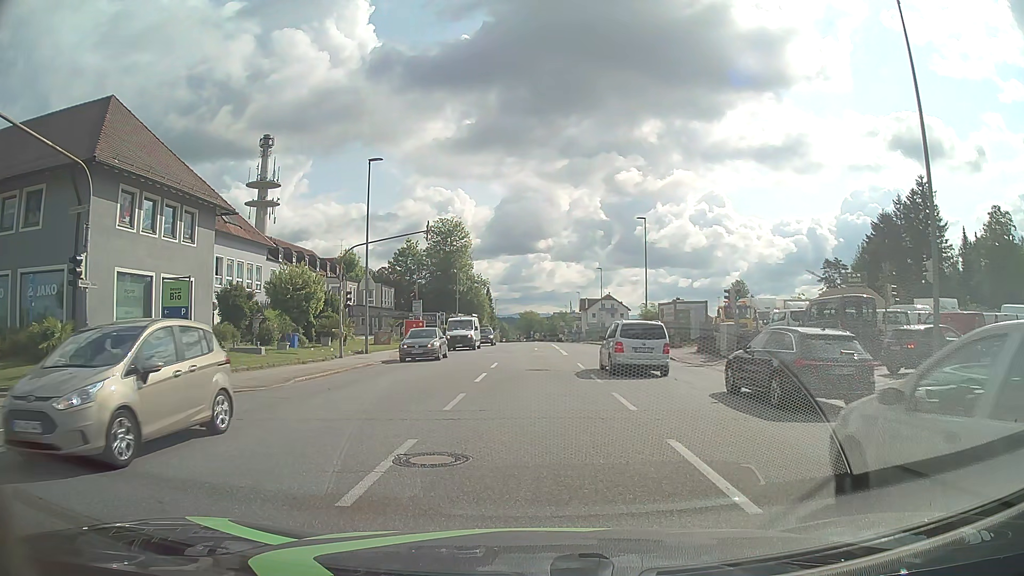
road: tertiary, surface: asphalt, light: Day
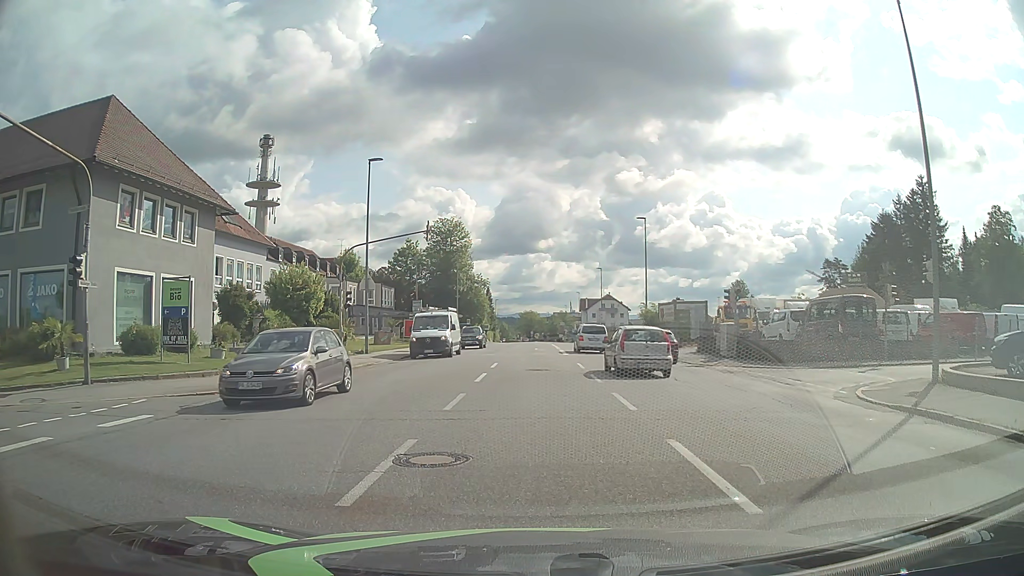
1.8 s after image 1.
(0.0, 0.0) m; 0°
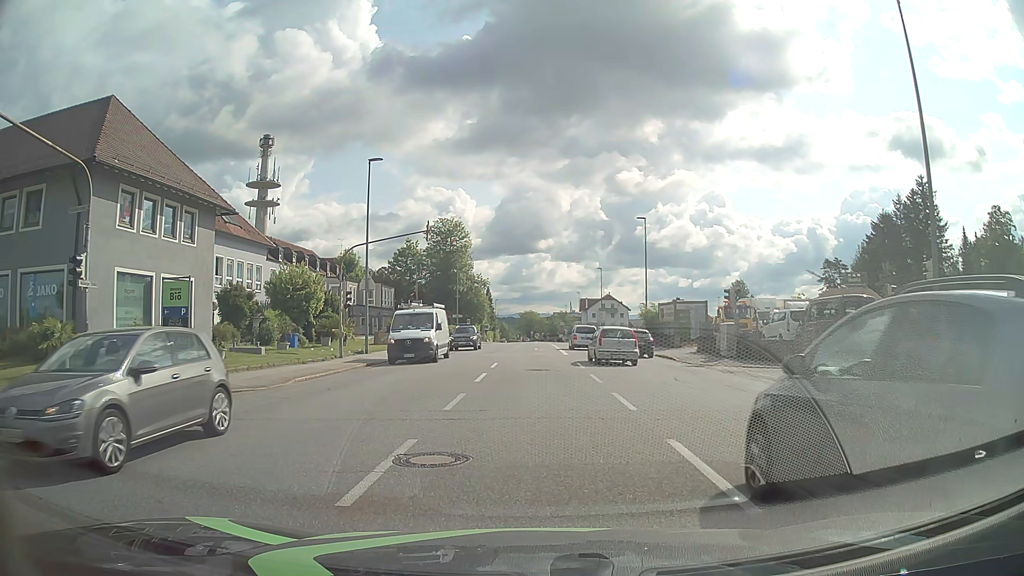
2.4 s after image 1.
(0.0, 0.0) m; 0°
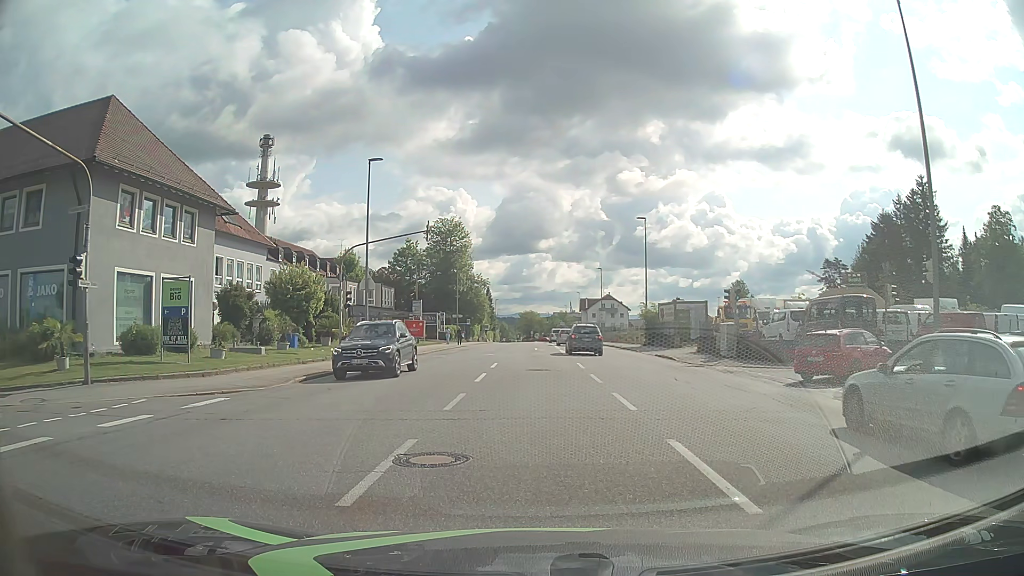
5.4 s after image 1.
(0.0, 0.0) m; 0°
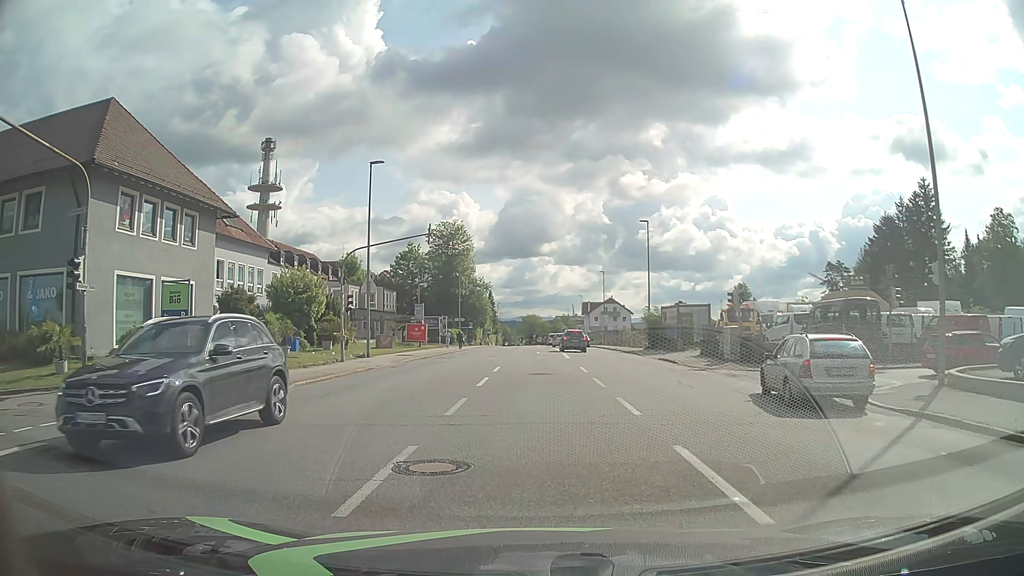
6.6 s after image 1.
(0.0, +0.2) m; 0°
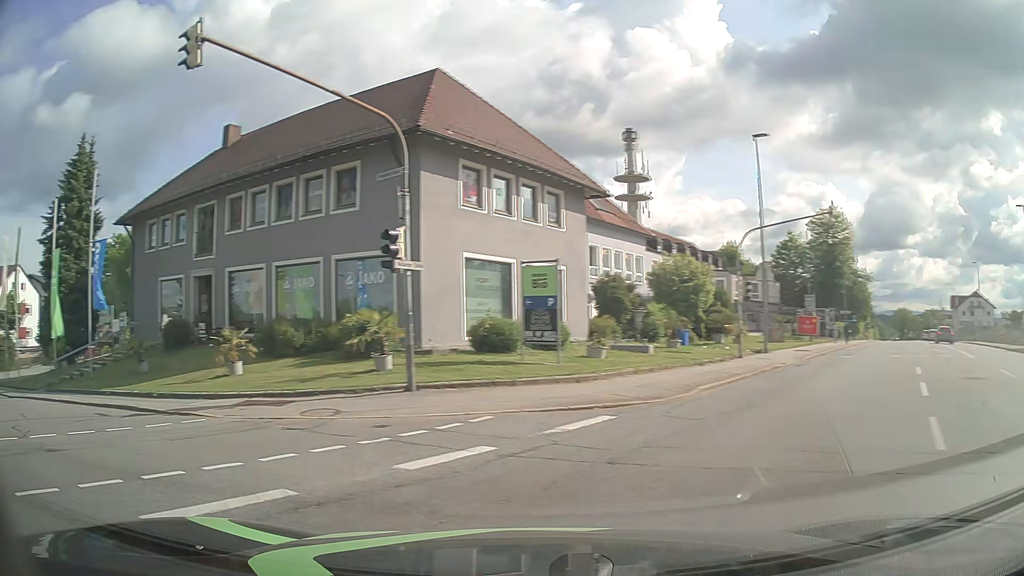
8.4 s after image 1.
(-1.1, +4.1) m; -34°
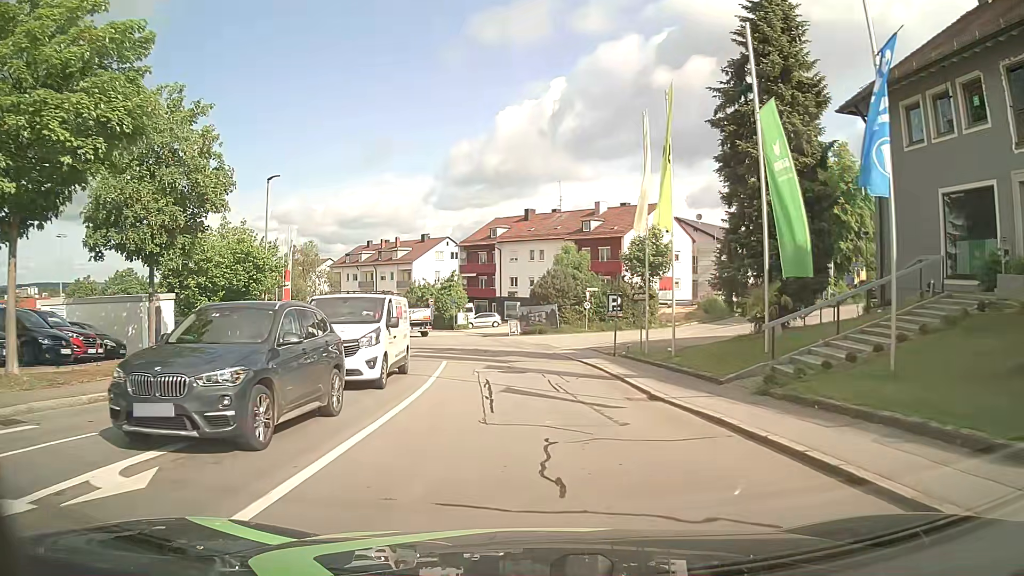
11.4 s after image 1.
(-10.7, +12.1) m; -56°
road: residential
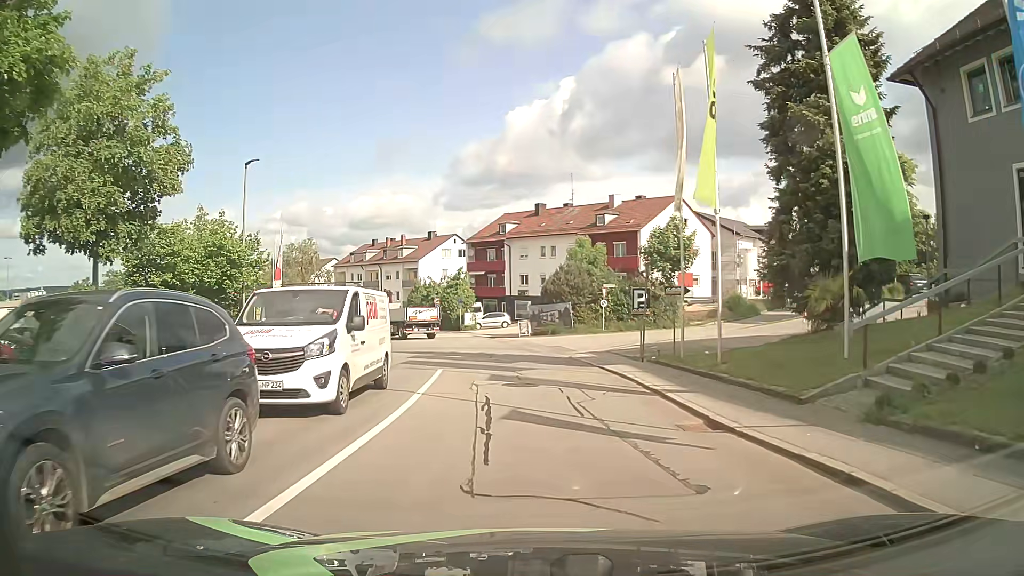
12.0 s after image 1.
(0.0, +3.7) m; -1°
